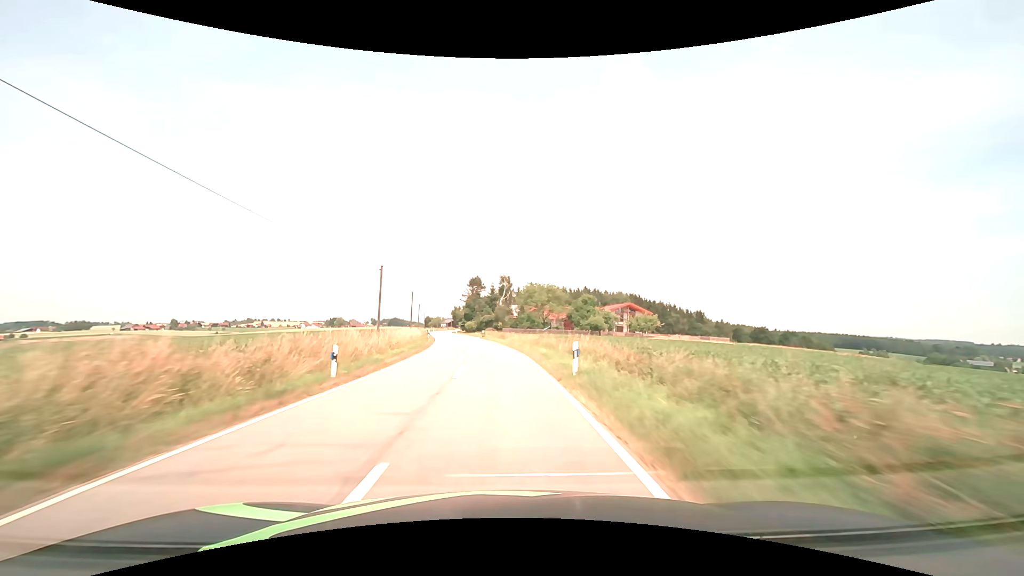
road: tertiary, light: Day
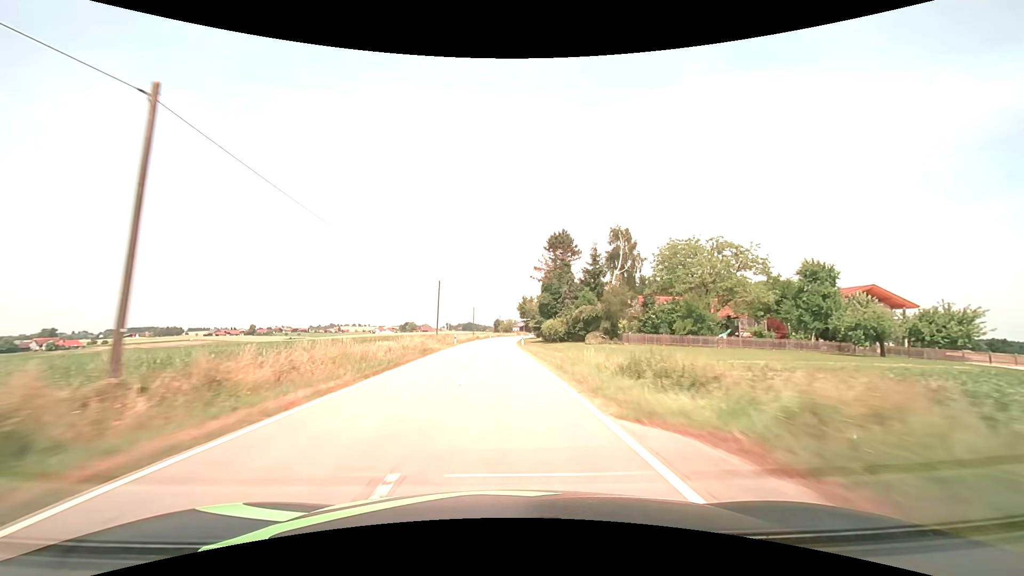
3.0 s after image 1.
(-5.3, +64.1) m; -9°
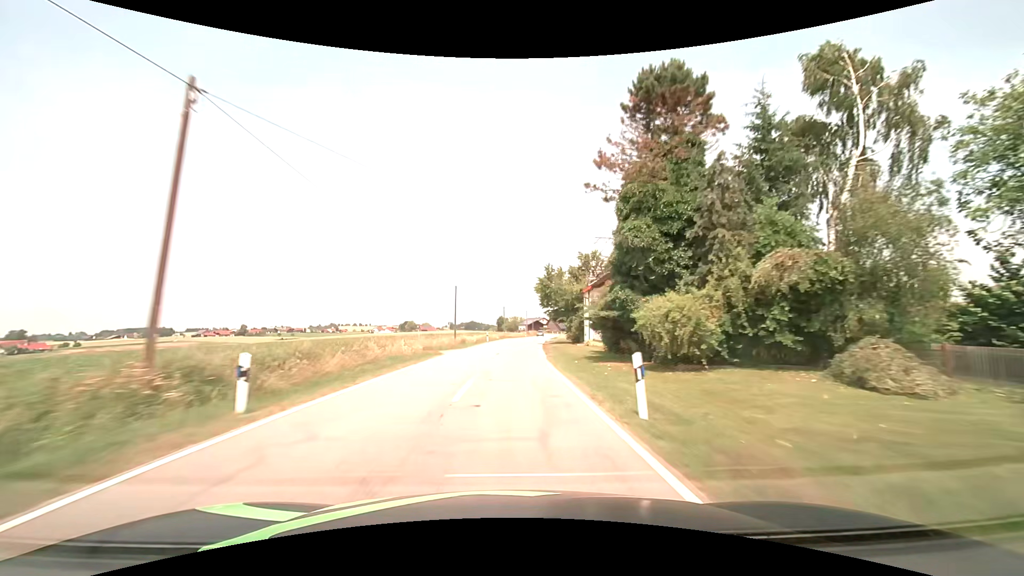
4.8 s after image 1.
(-0.7, +41.5) m; -1°
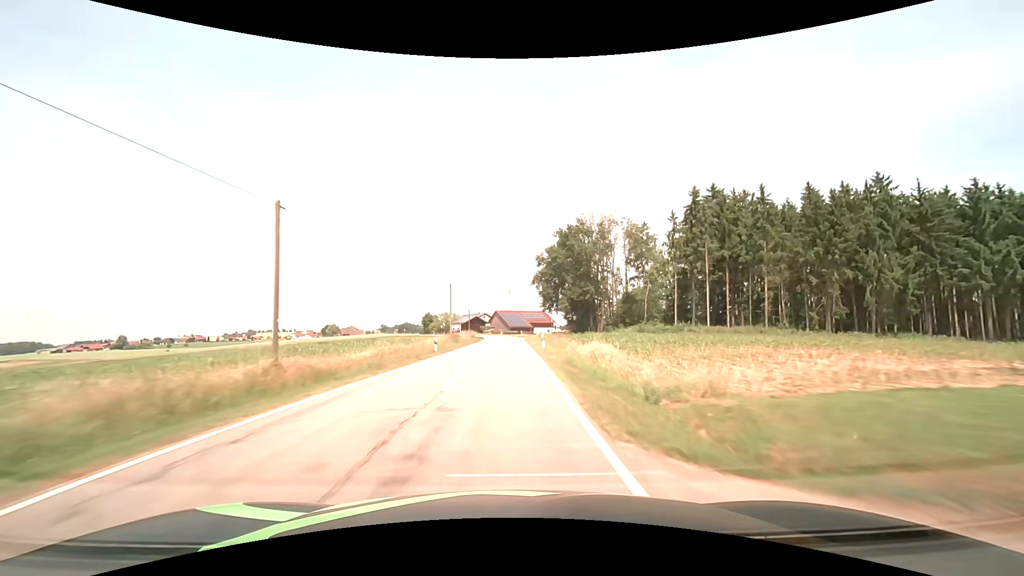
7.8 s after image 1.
(+4.4, +73.6) m; +6°
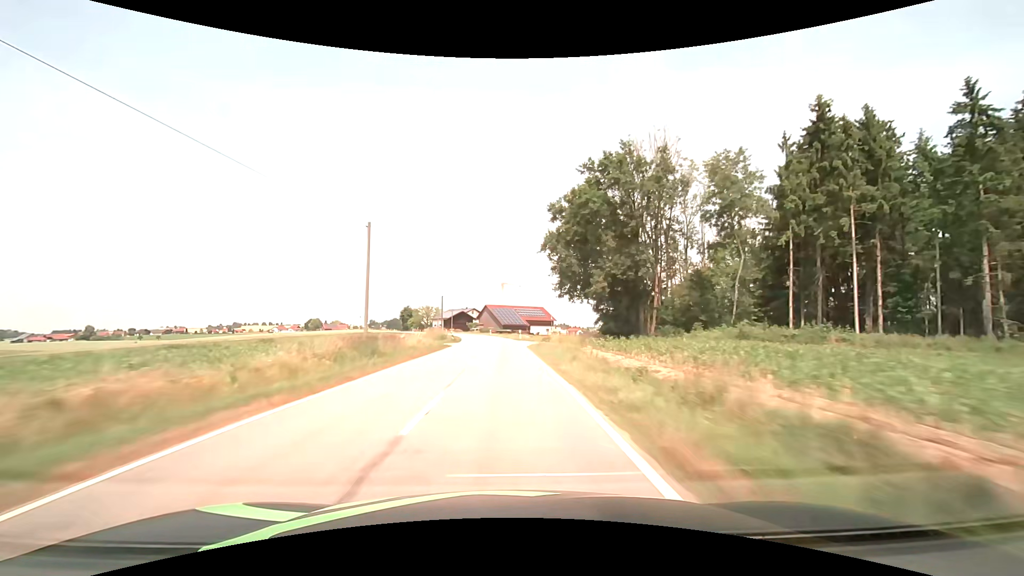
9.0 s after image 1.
(+0.5, +30.5) m; +1°
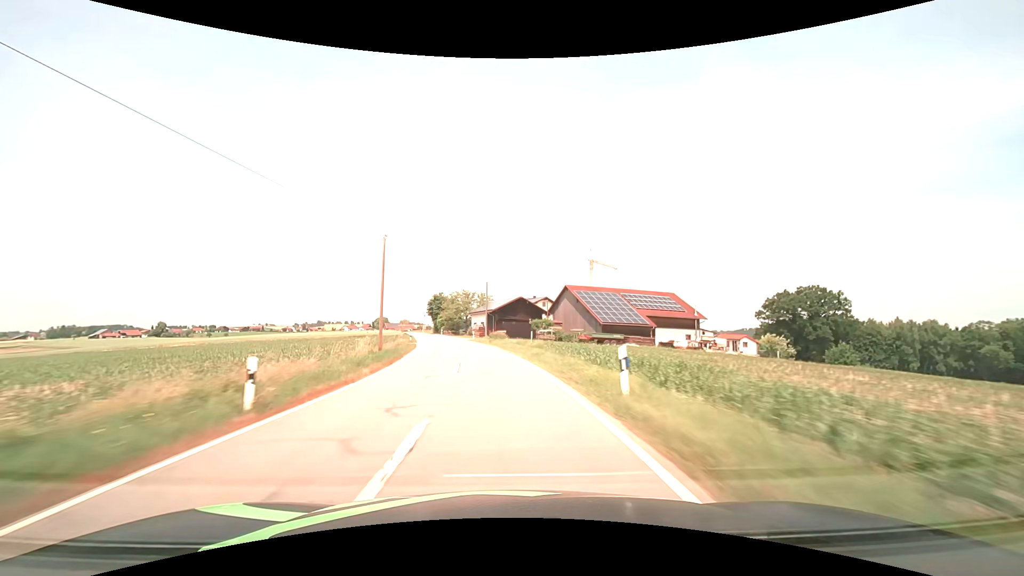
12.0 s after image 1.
(-3.0, +77.2) m; -8°
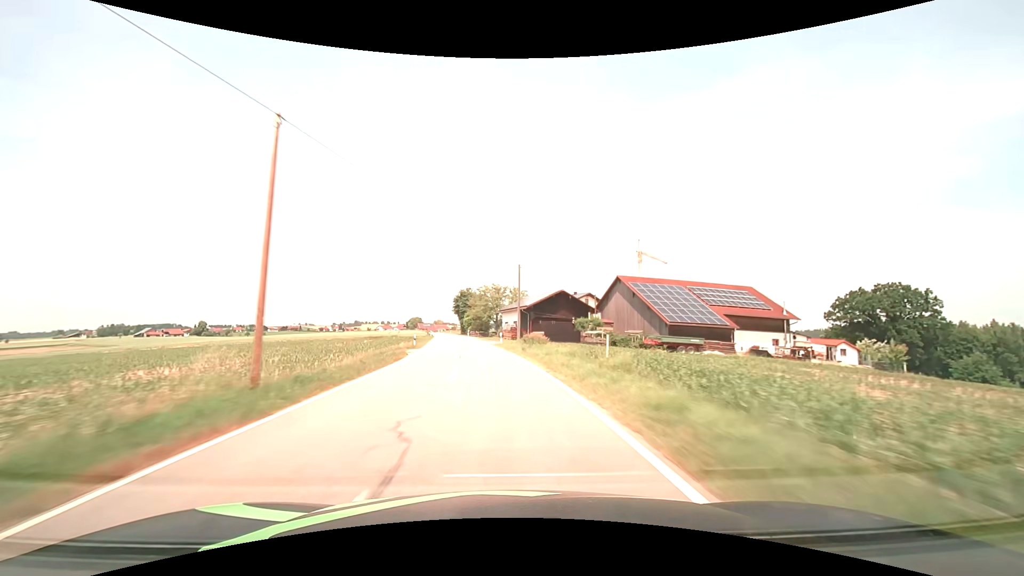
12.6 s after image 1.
(-0.5, +15.5) m; -4°
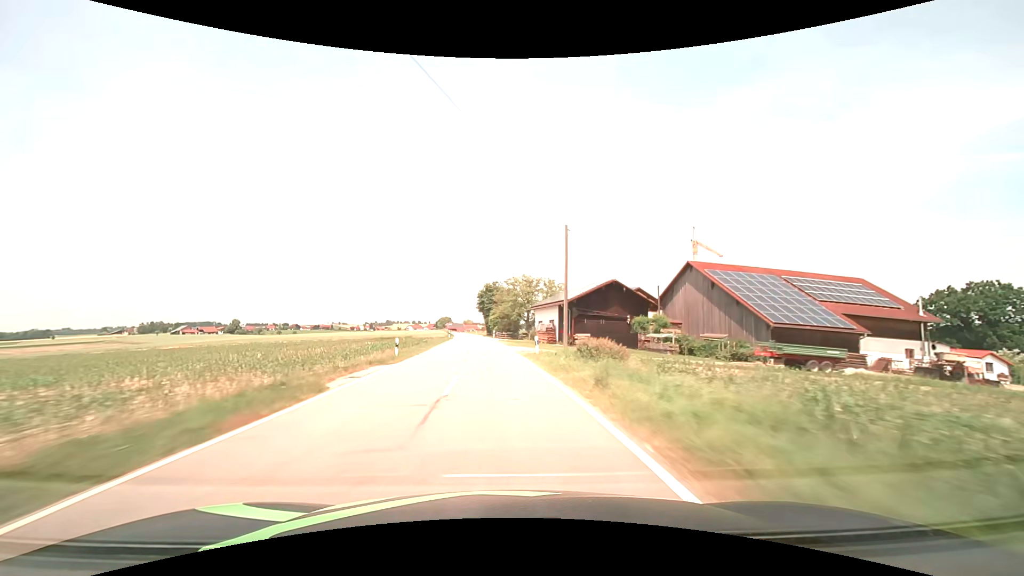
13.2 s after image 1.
(-0.5, +15.5) m; -4°
(0, +10) (-1, +20) (-1, +30) (-2, +40) (-2, +50) (-3, +60) (-4, +70) (-5, +80) (-6, +90) (-7, +100) m
